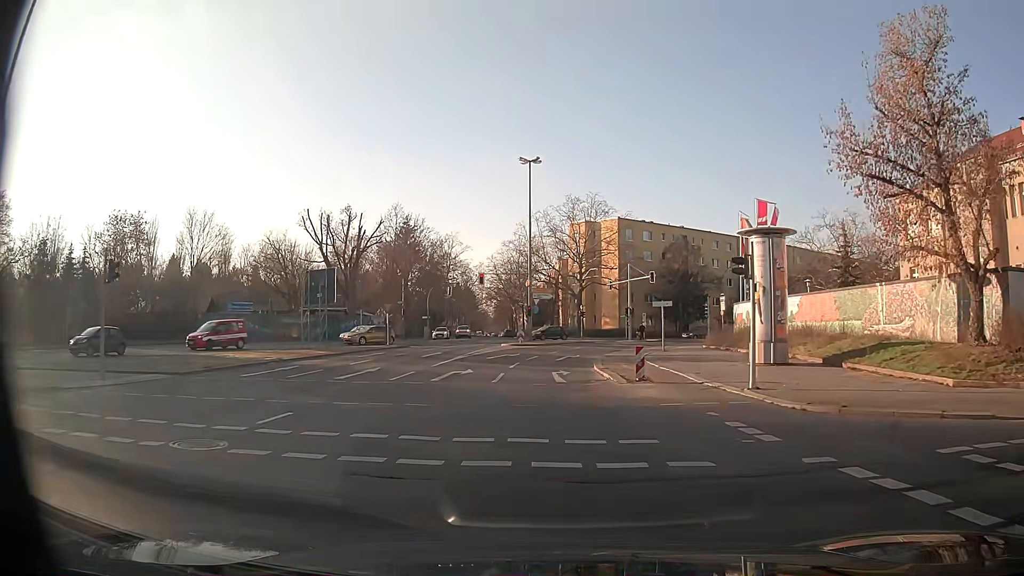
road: secondary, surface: asphalt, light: Day
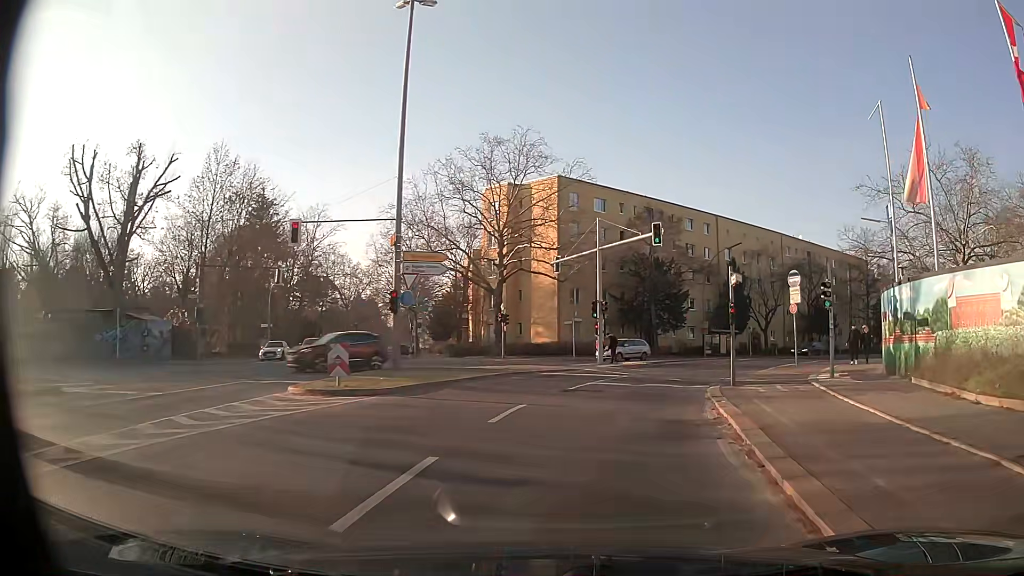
(+0.8, +31.4) m; +7°
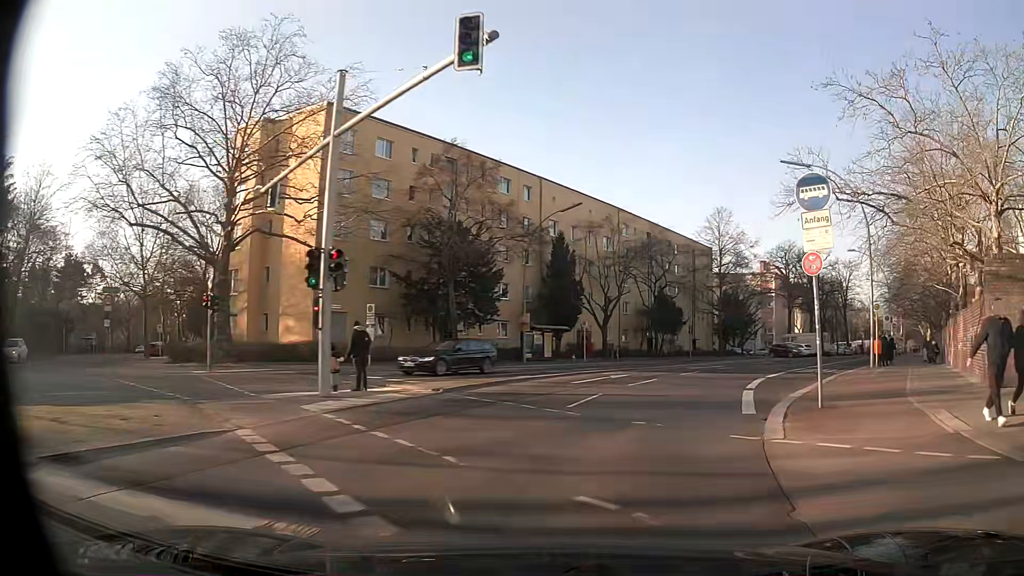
(+2.7, +19.0) m; +16°
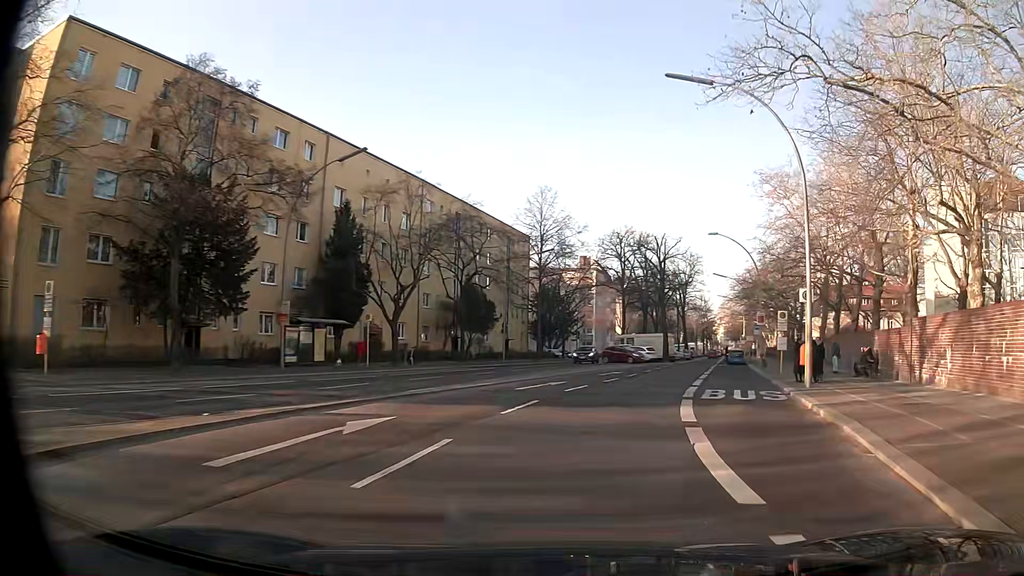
(+1.8, +12.8) m; +16°
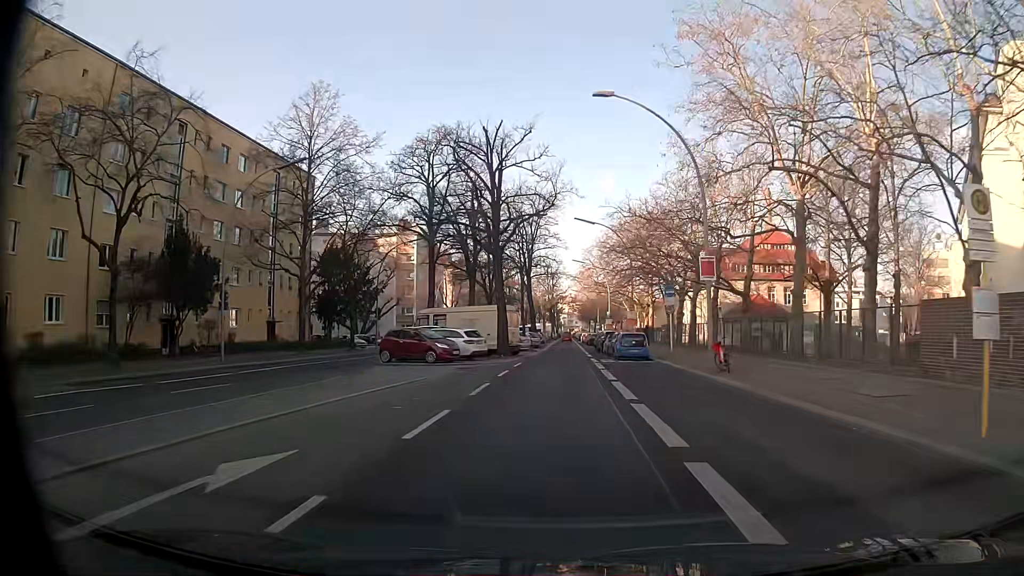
(+5.0, +27.6) m; +14°
(0, +10) (0, +20) (+1, +30) (+1, +40) (+1, +50) (+2, +60) (+2, +70) (+3, +80) (+3, +90) (+3, +100) m
